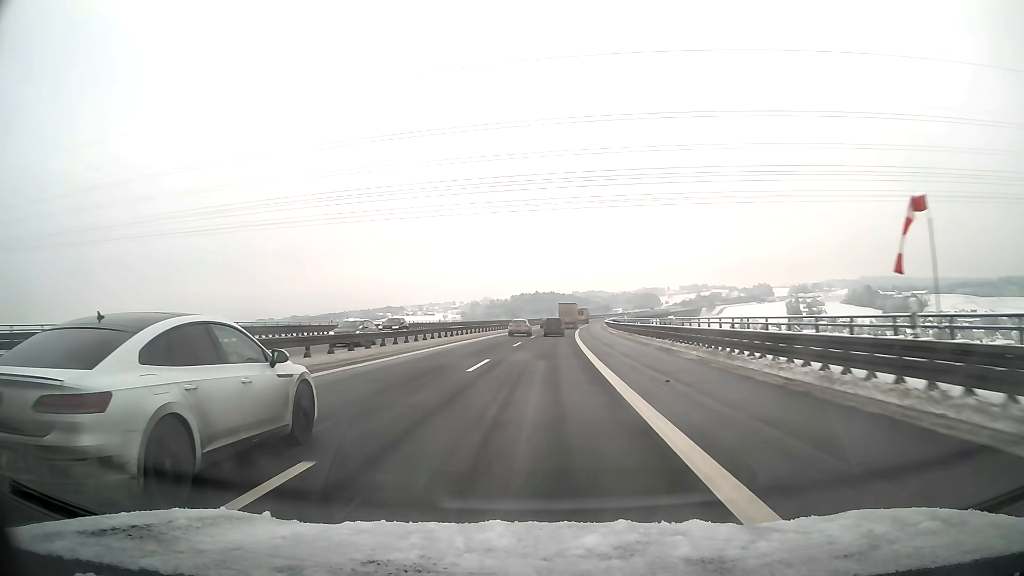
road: motorway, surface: asphalt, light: Day
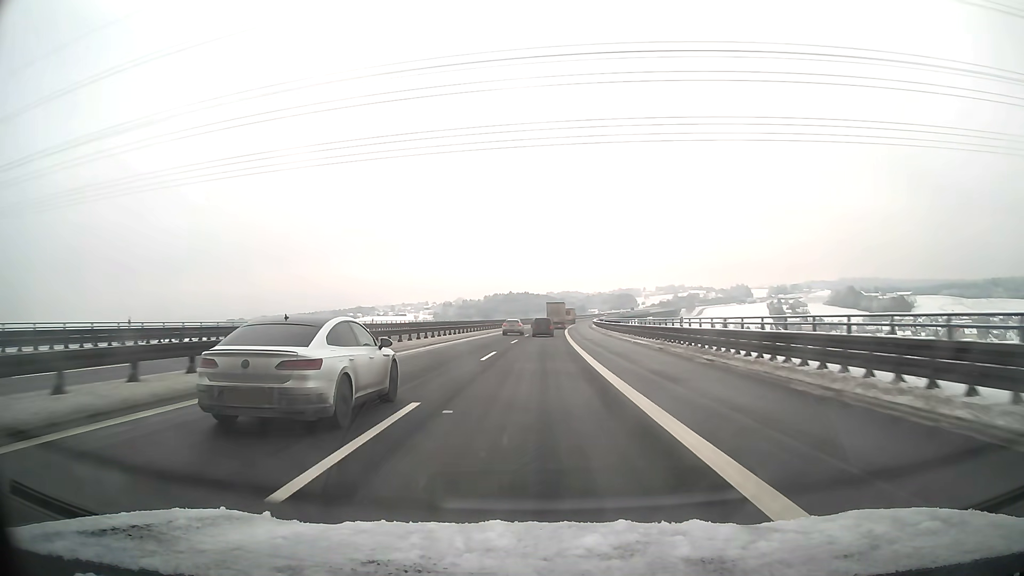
(+0.6, +31.4) m; +2°
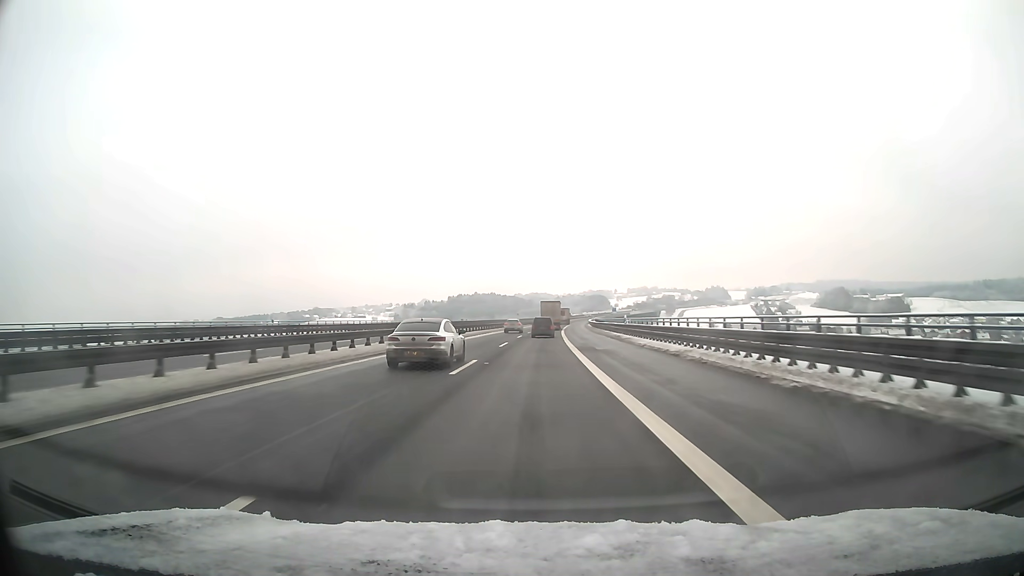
(+2.0, +78.3) m; +3°
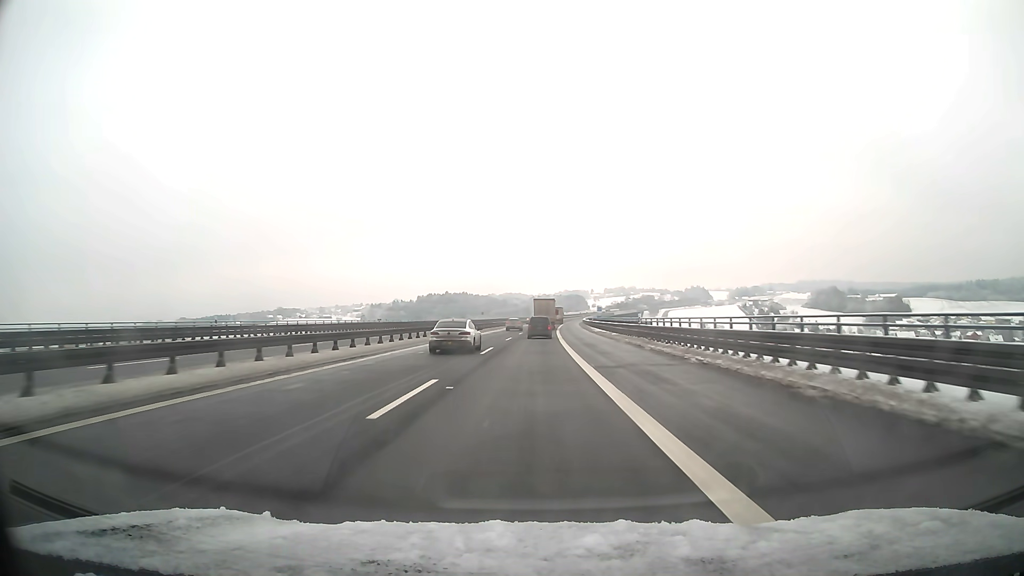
(+1.1, +61.9) m; +2°
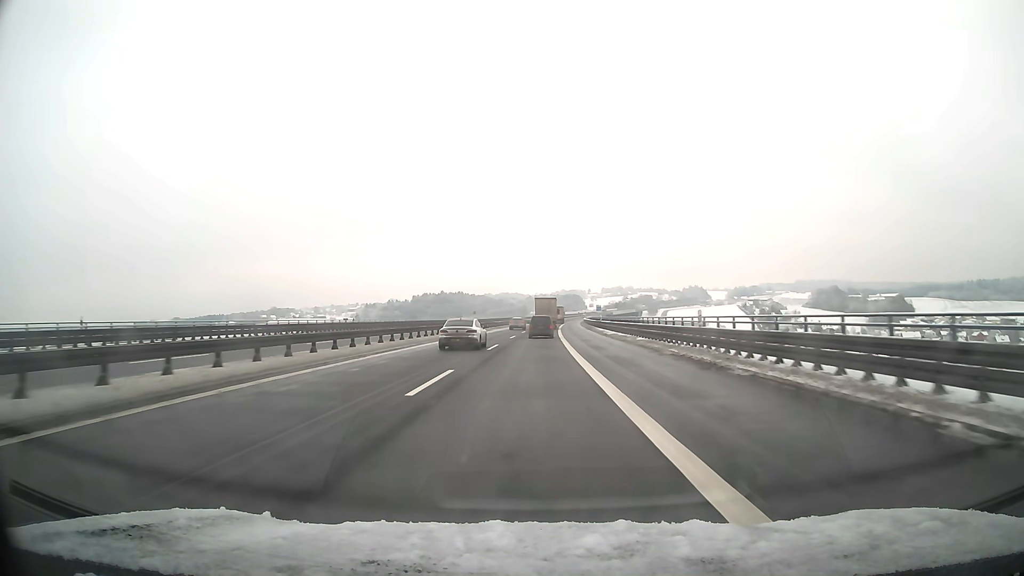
(0.0, +15.2) m; 0°
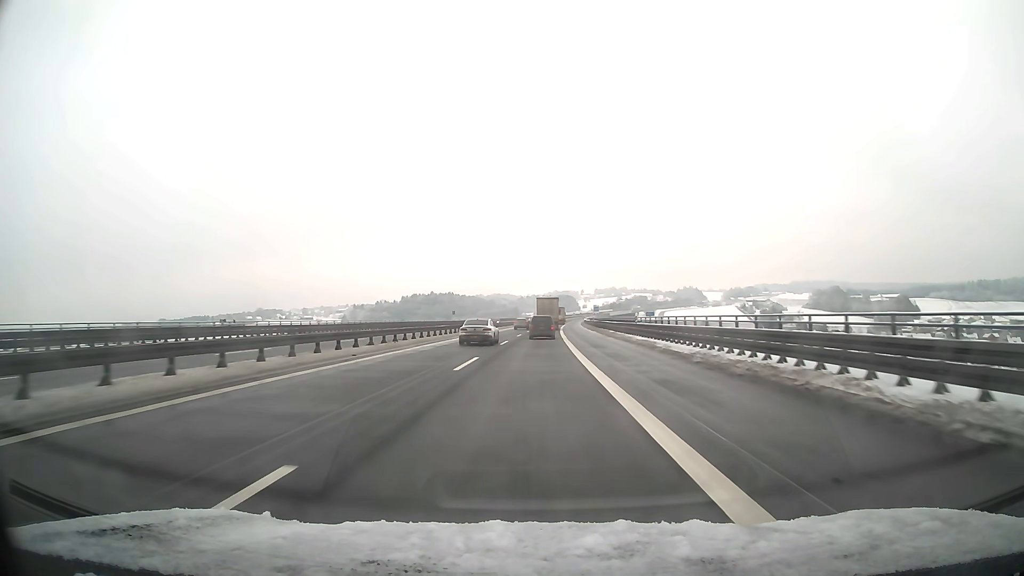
(+0.2, +30.0) m; +1°
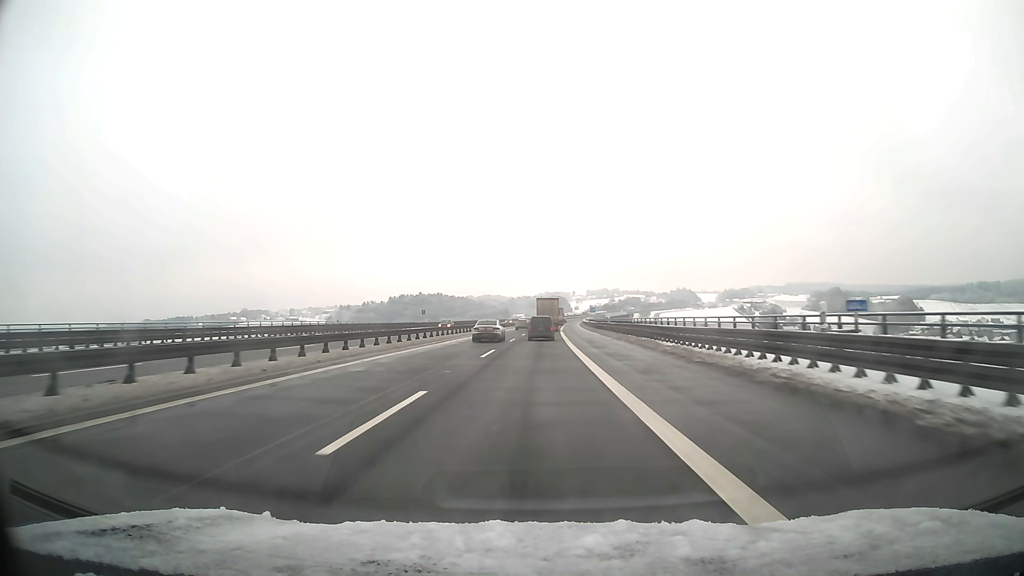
(+0.2, +29.4) m; +1°
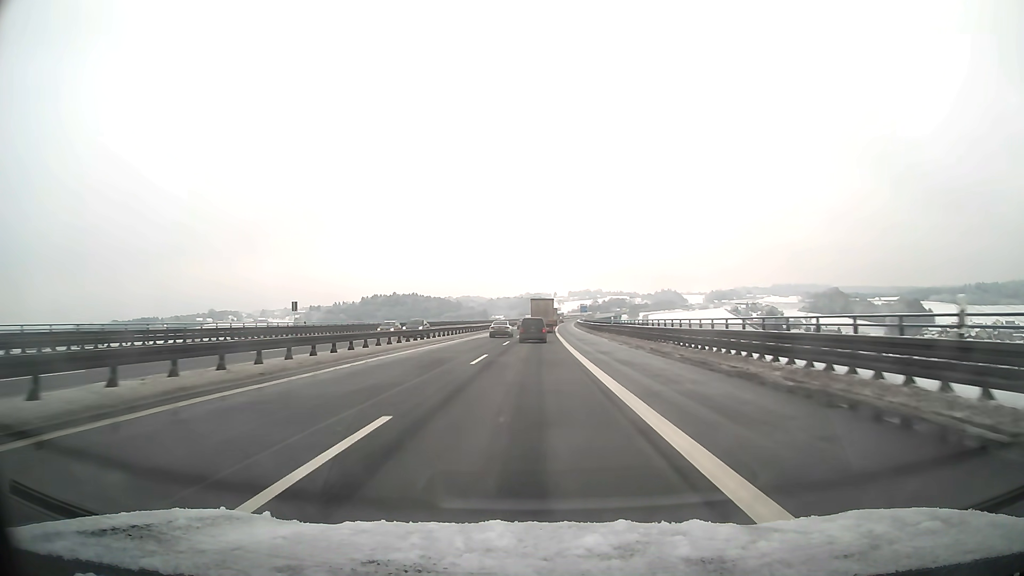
(+0.8, +57.3) m; +2°
